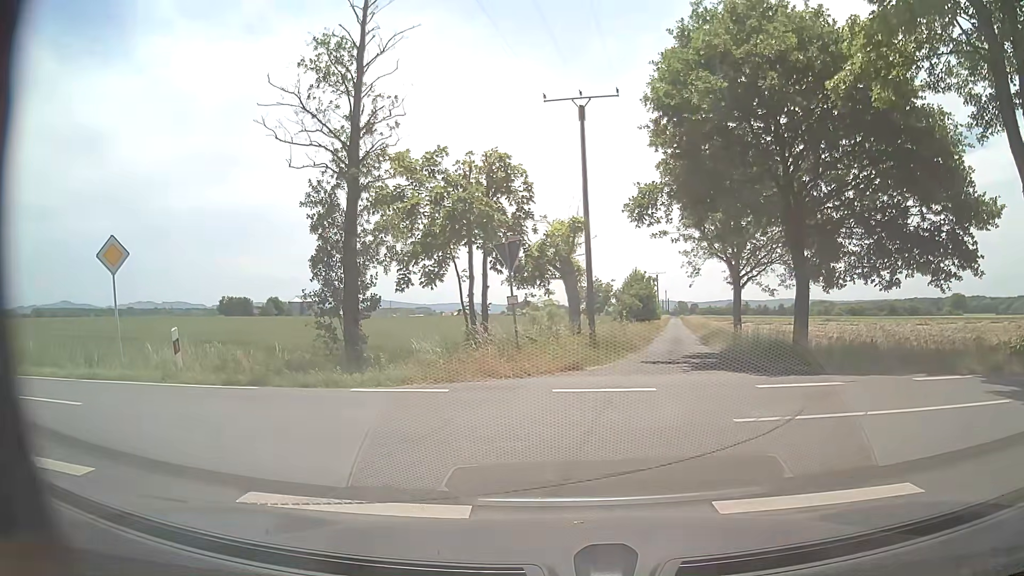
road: unclassified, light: Day
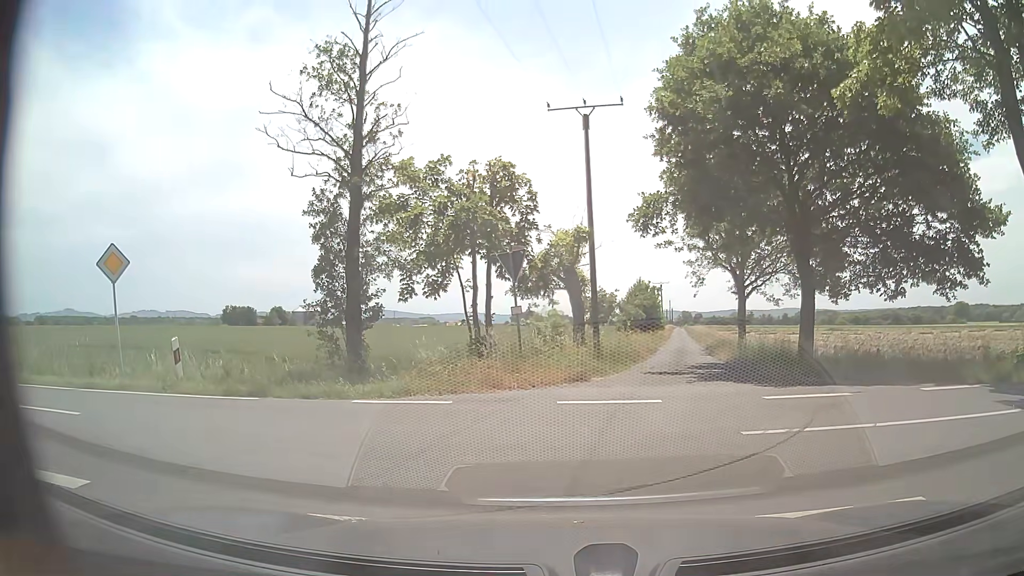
(0.0, +0.2) m; 0°
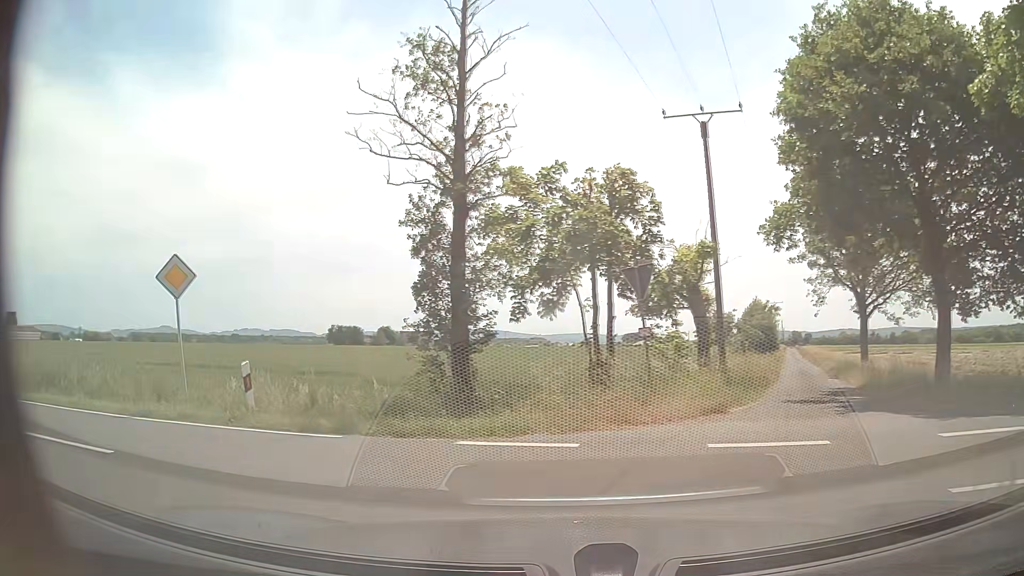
(-0.2, +2.1) m; -11°
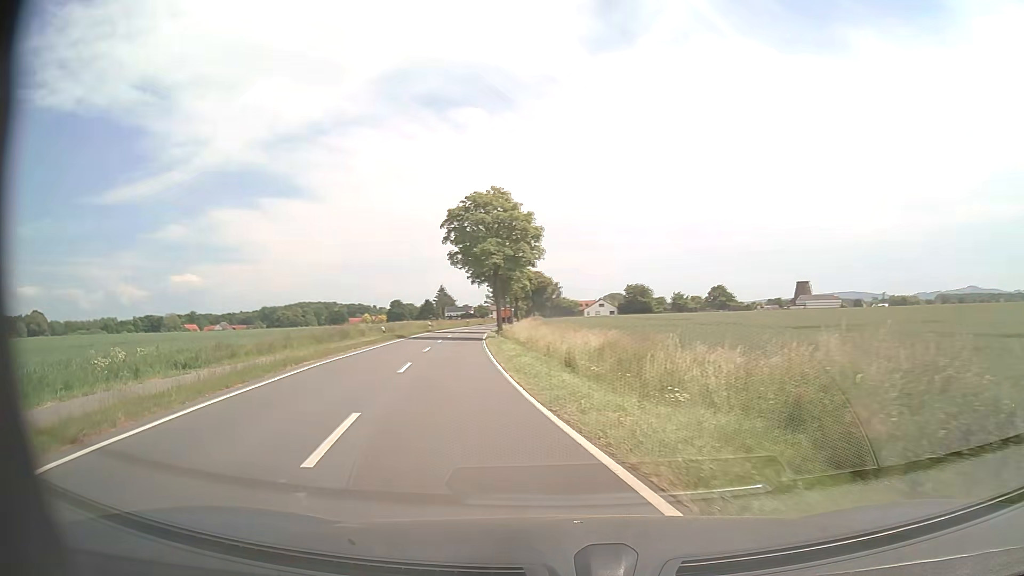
(-9.3, +10.1) m; -69°
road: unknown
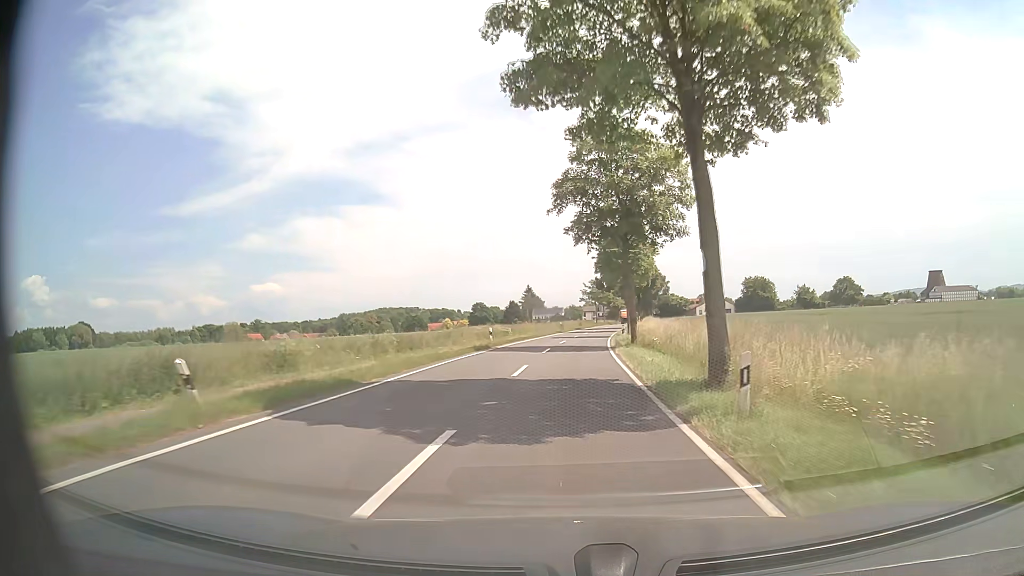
(-5.7, +38.7) m; -8°
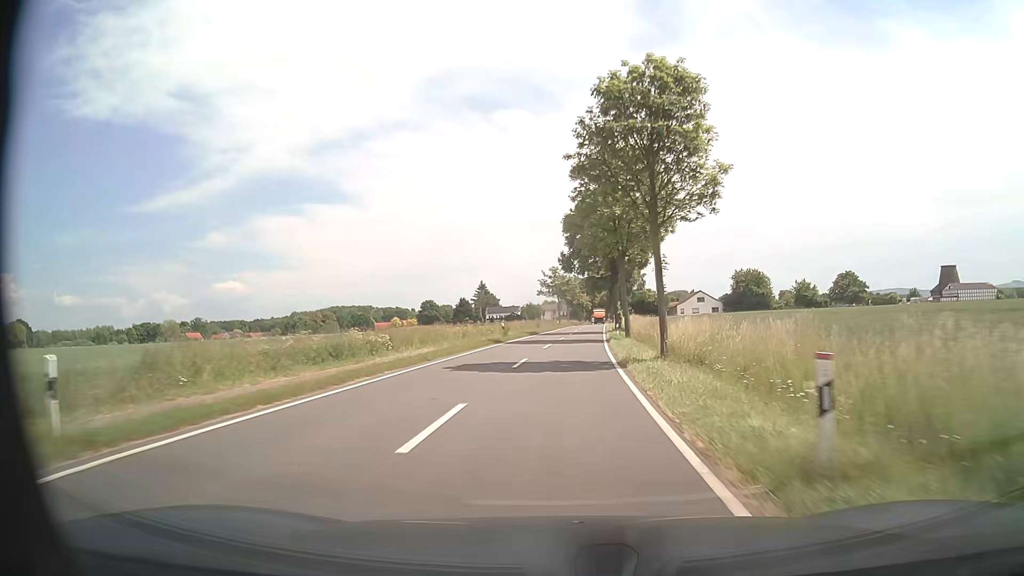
(+1.2, +34.3) m; +3°
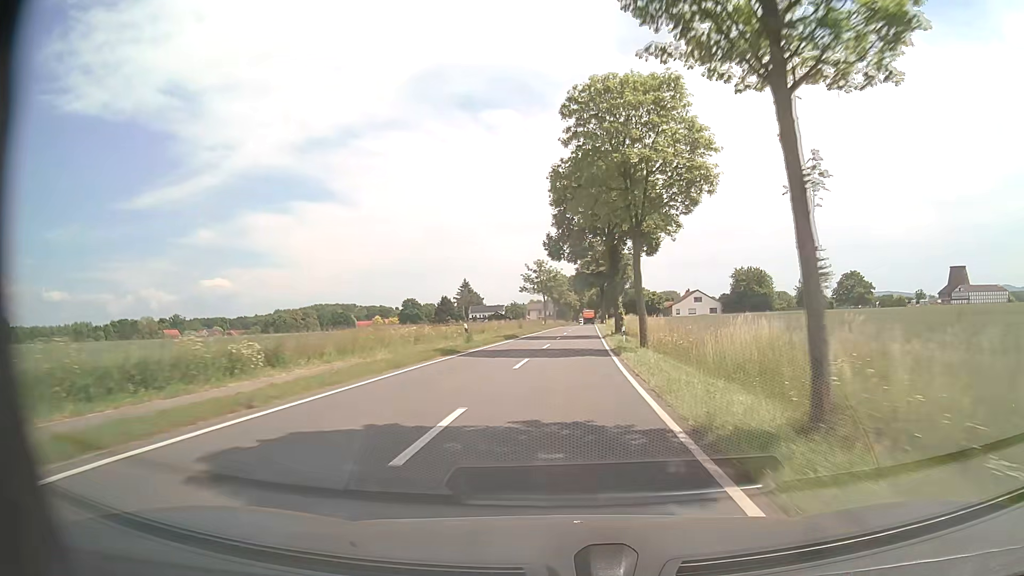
(+0.1, +12.8) m; +1°
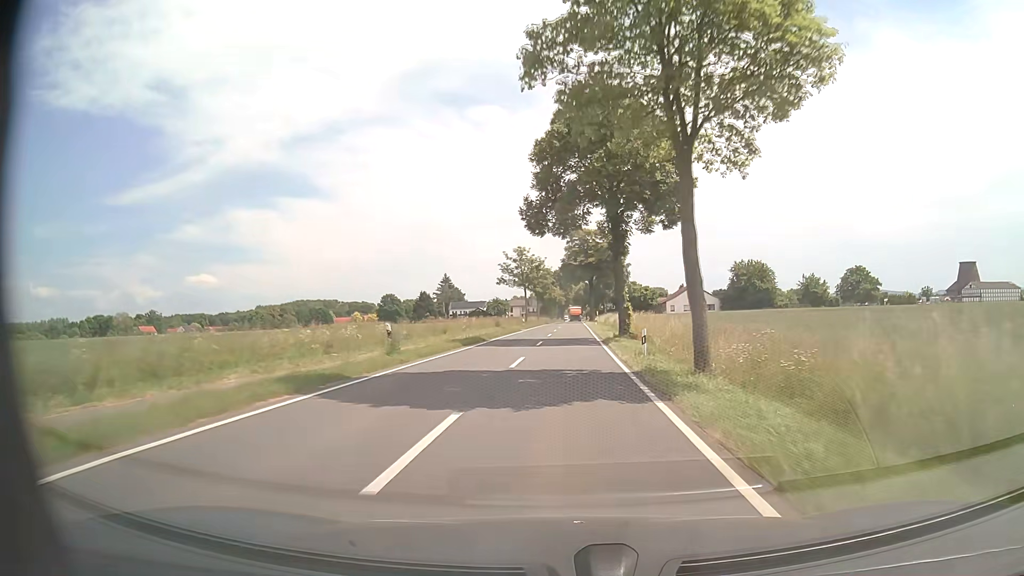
(+0.2, +13.1) m; +1°
(0, +10) (0, +20) (+1, +30) (+1, +40) (+1, +50) (+2, +60) (+2, +70) (+2, +80) (+3, +90) (+3, +100) m
